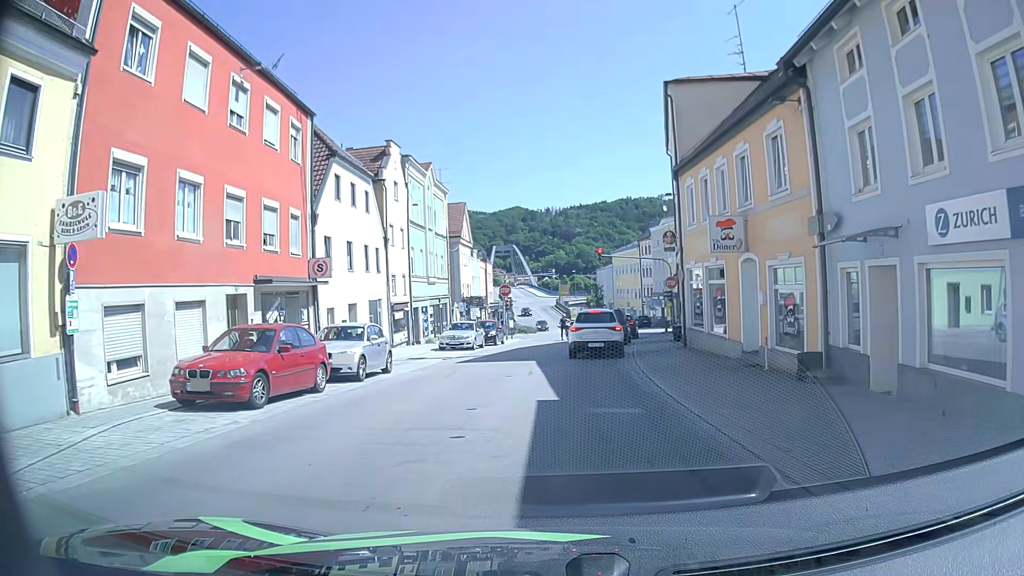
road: tertiary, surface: asphalt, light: Day
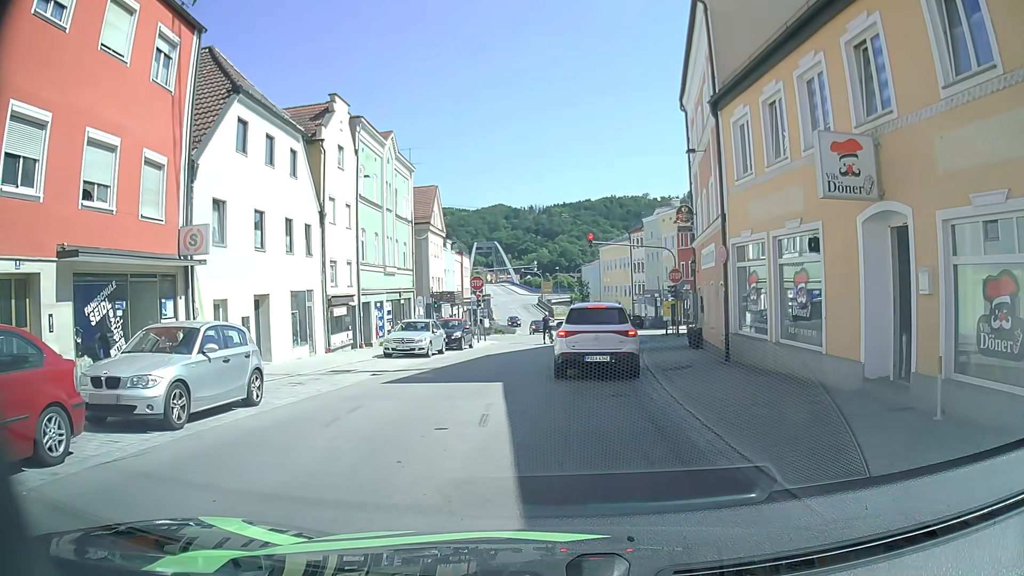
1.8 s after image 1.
(0.0, +7.7) m; +2°
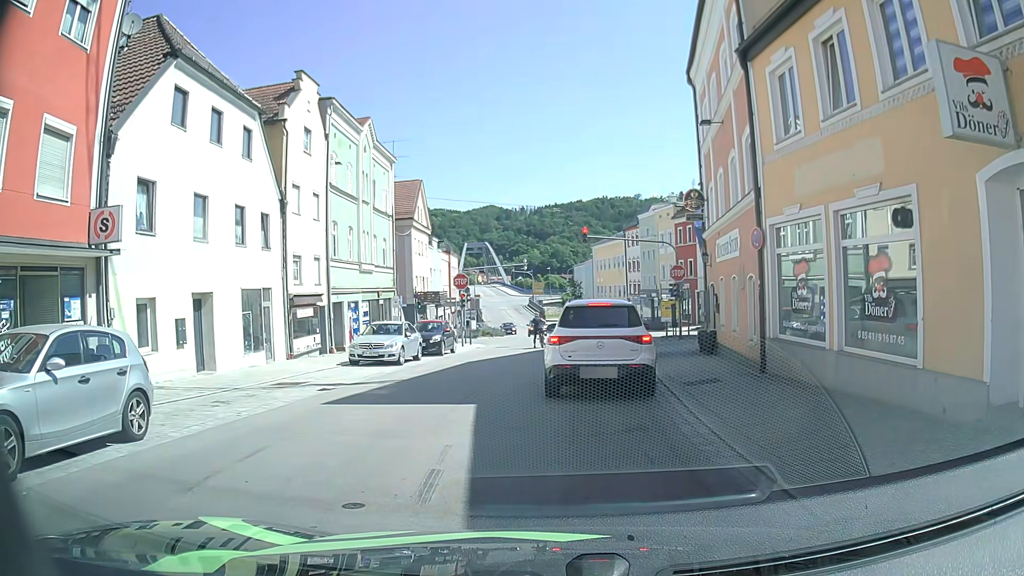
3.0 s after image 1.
(0.0, +3.3) m; +2°
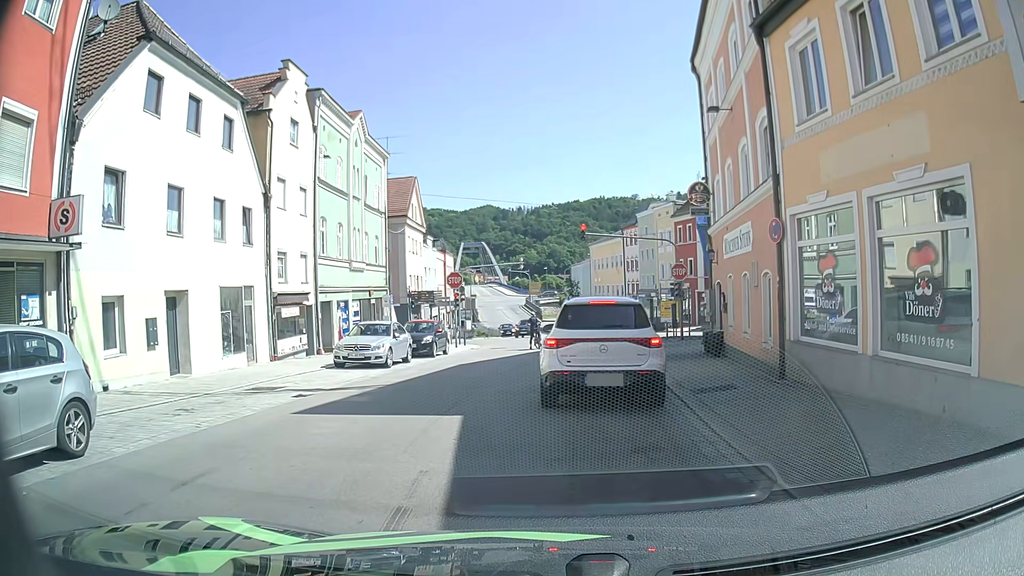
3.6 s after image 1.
(0.0, +1.2) m; -1°
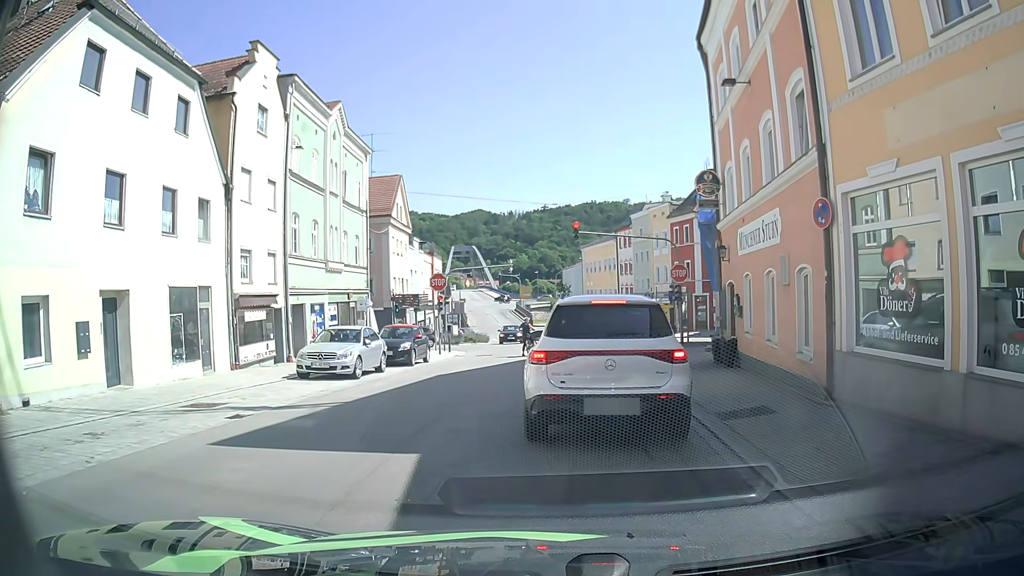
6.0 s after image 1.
(-0.1, +2.4) m; -2°
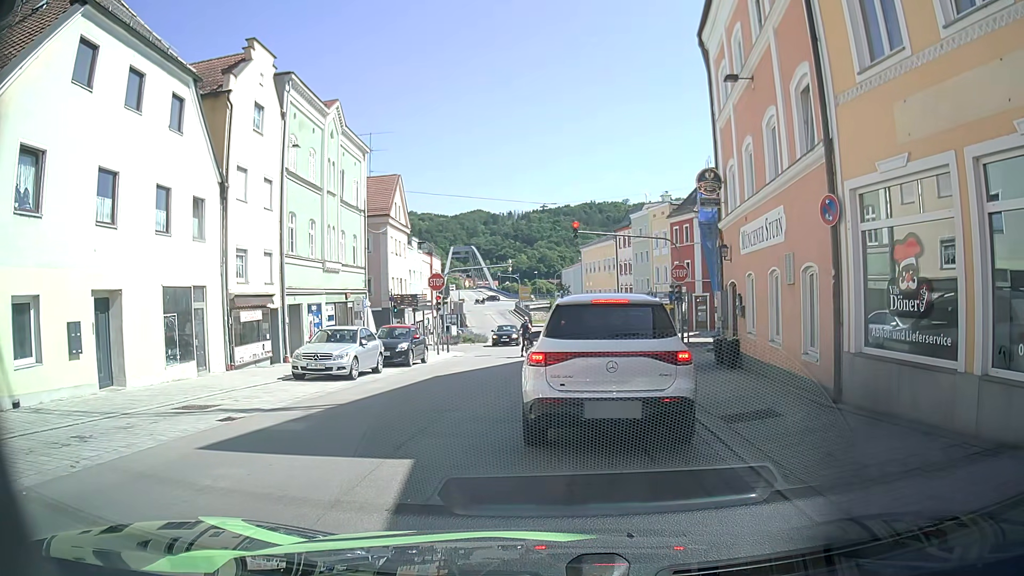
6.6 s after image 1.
(0.0, +0.3) m; 0°
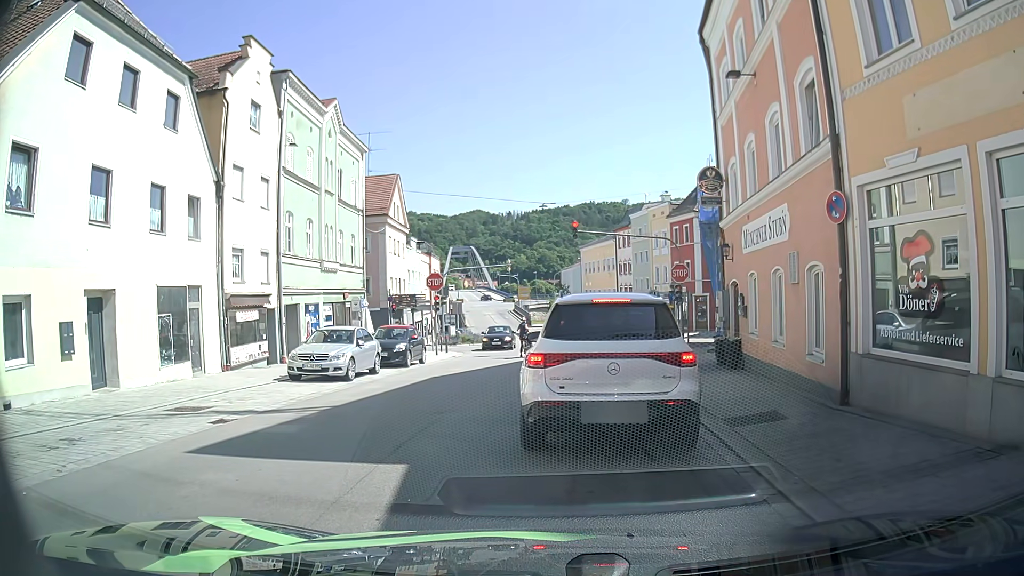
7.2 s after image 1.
(0.0, +0.2) m; 0°
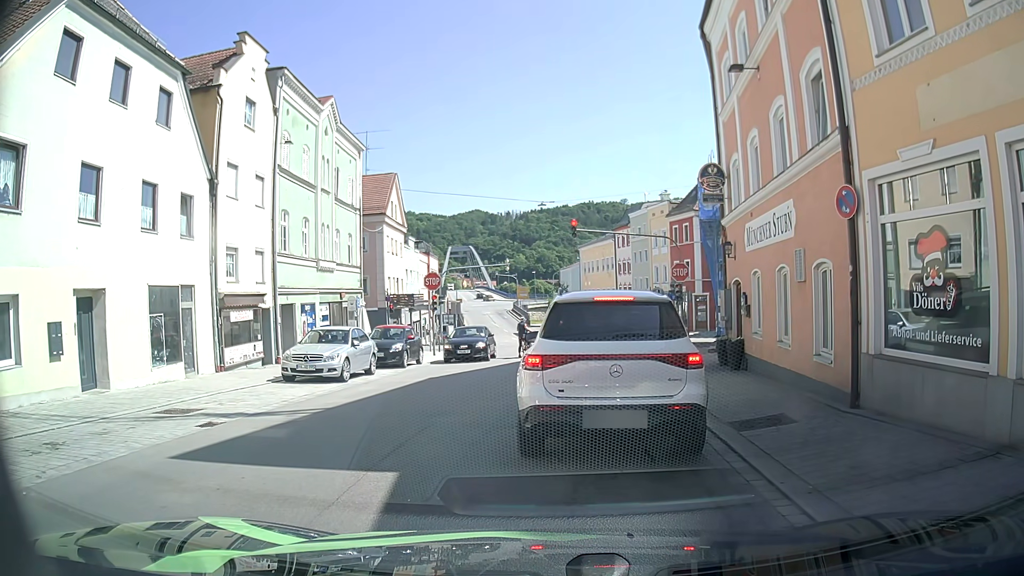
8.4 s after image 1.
(0.0, +0.4) m; 0°
